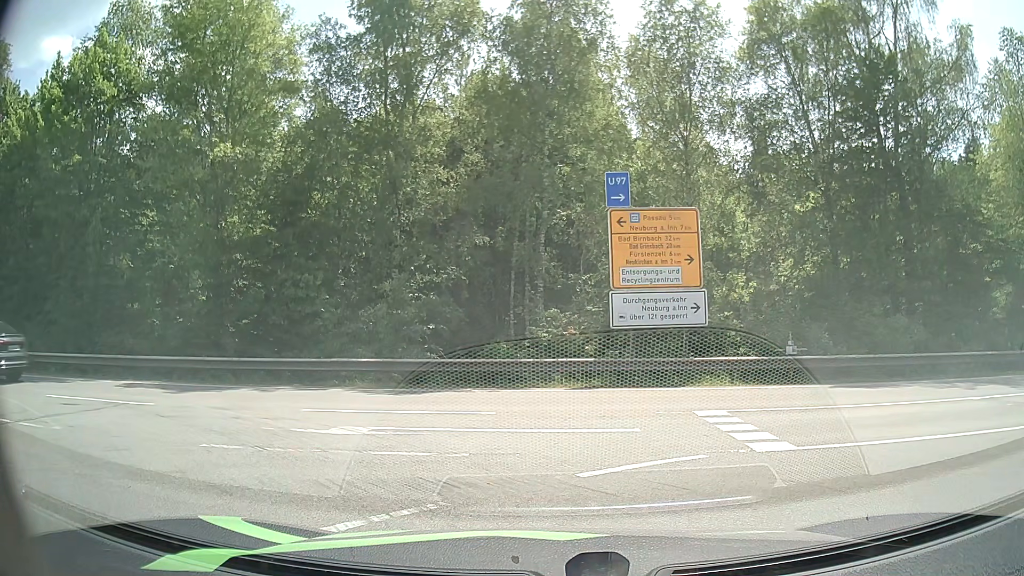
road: motorway_link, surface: asphalt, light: Day
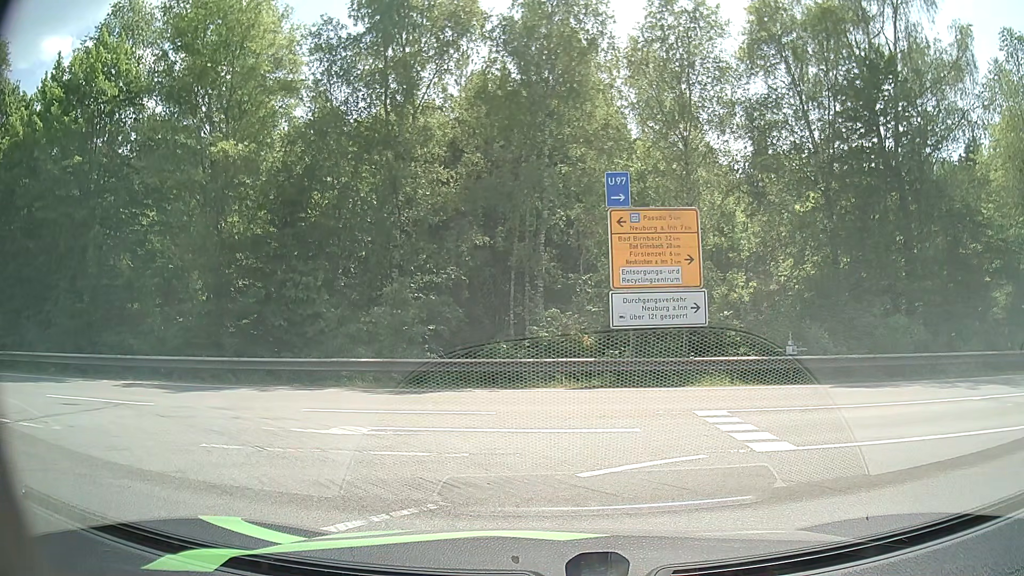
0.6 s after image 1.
(0.0, 0.0) m; 0°
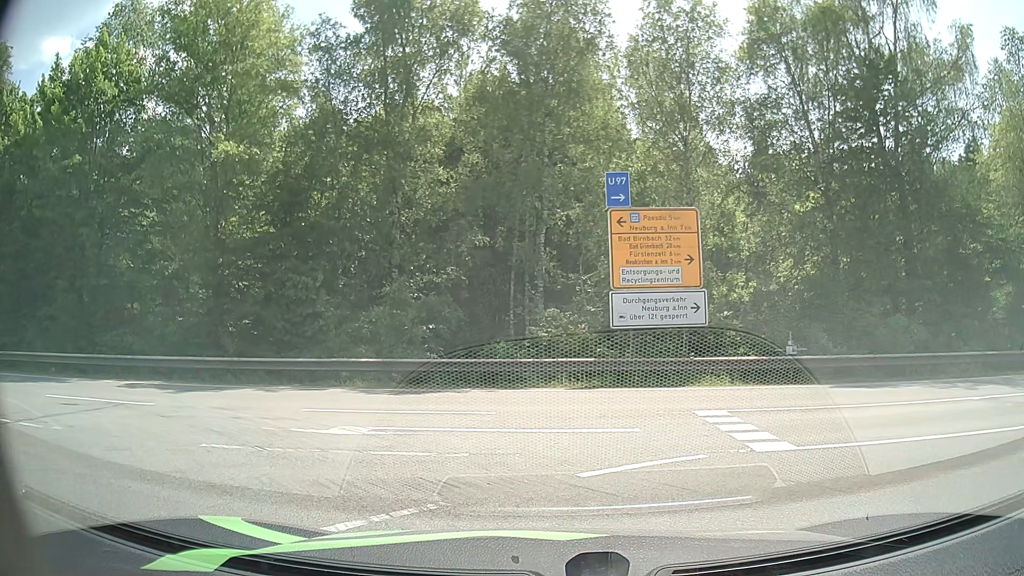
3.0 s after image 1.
(0.0, 0.0) m; 0°
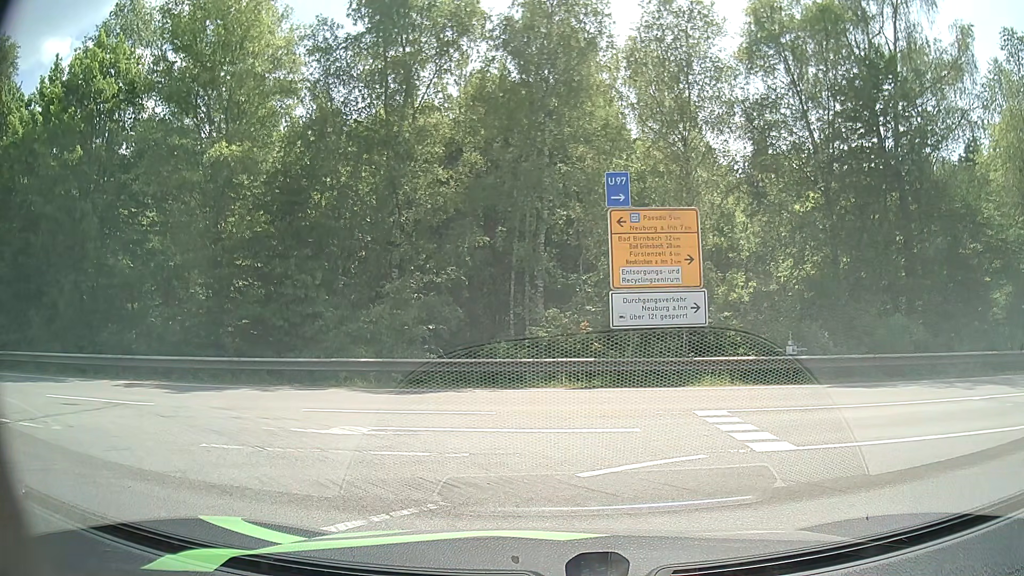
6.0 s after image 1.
(0.0, 0.0) m; 0°
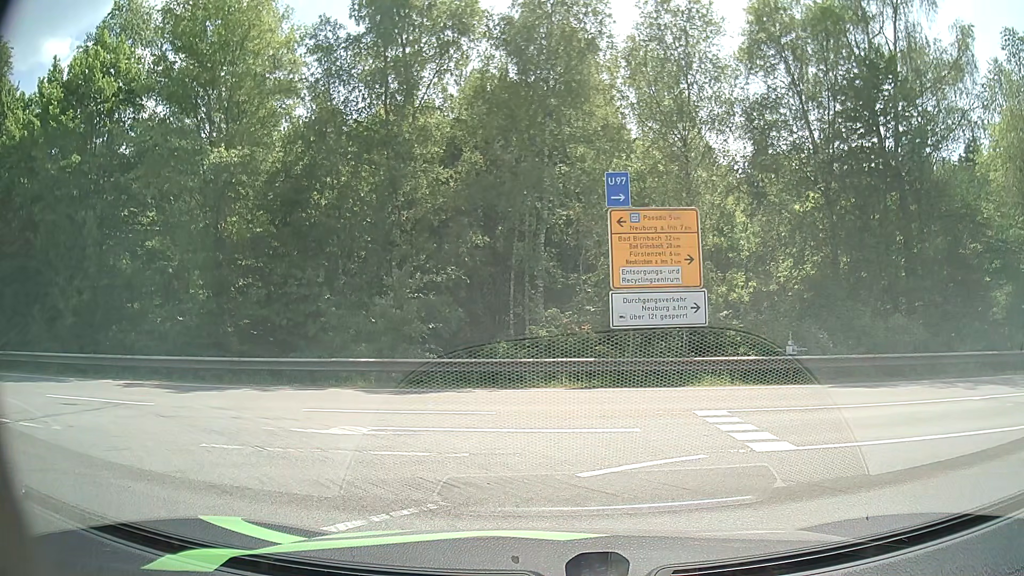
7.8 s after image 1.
(0.0, 0.0) m; 0°
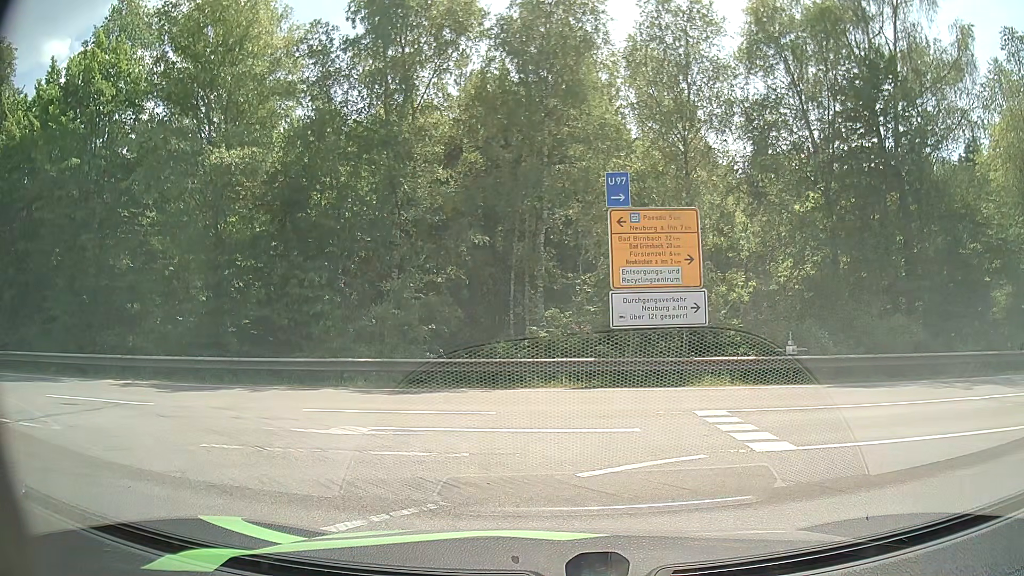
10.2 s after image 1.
(0.0, 0.0) m; 0°
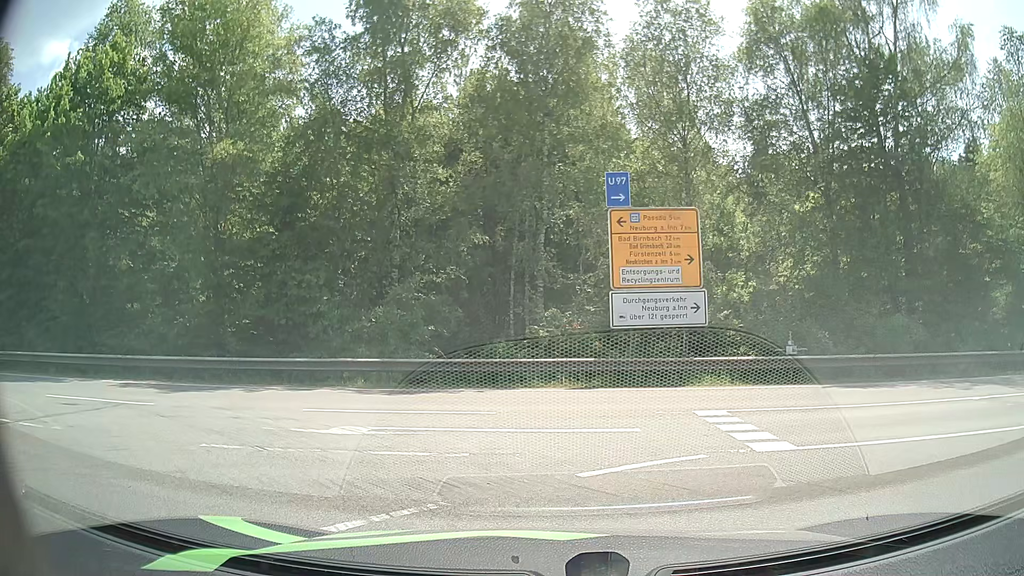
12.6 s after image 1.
(0.0, 0.0) m; 0°
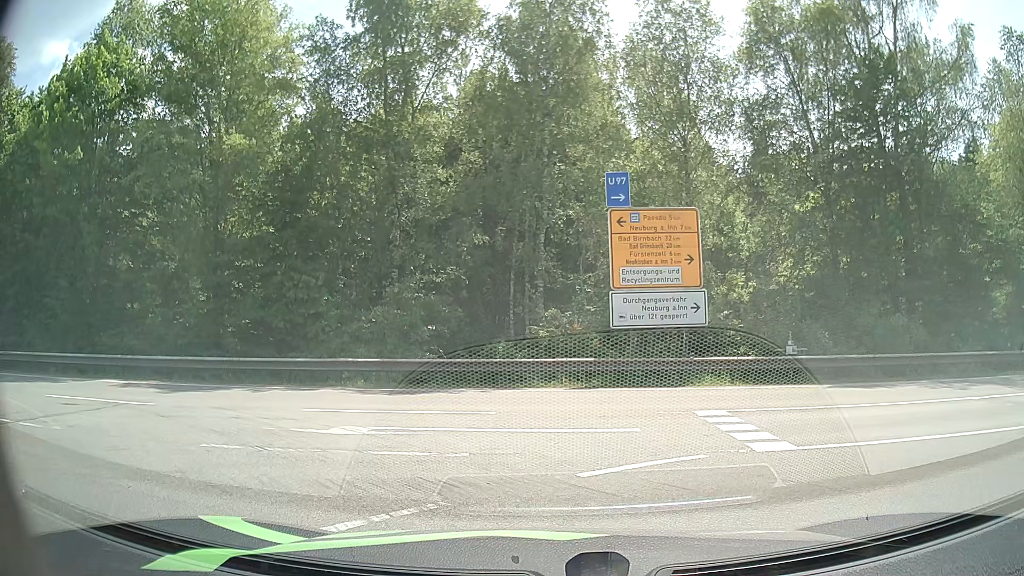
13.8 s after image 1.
(0.0, 0.0) m; 0°
(-4, +9) (-13, +13) (-23, +13) (-33, +12) (-43, +12) (-53, +11) (-63, +11) (-73, +10) (-83, +10) (-93, +9) m
